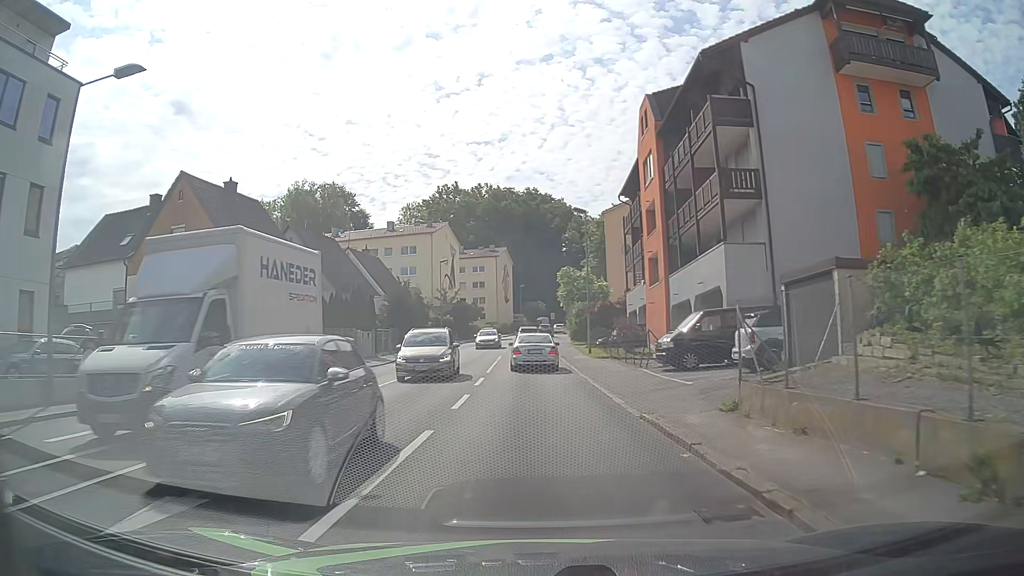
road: tertiary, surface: asphalt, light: Day
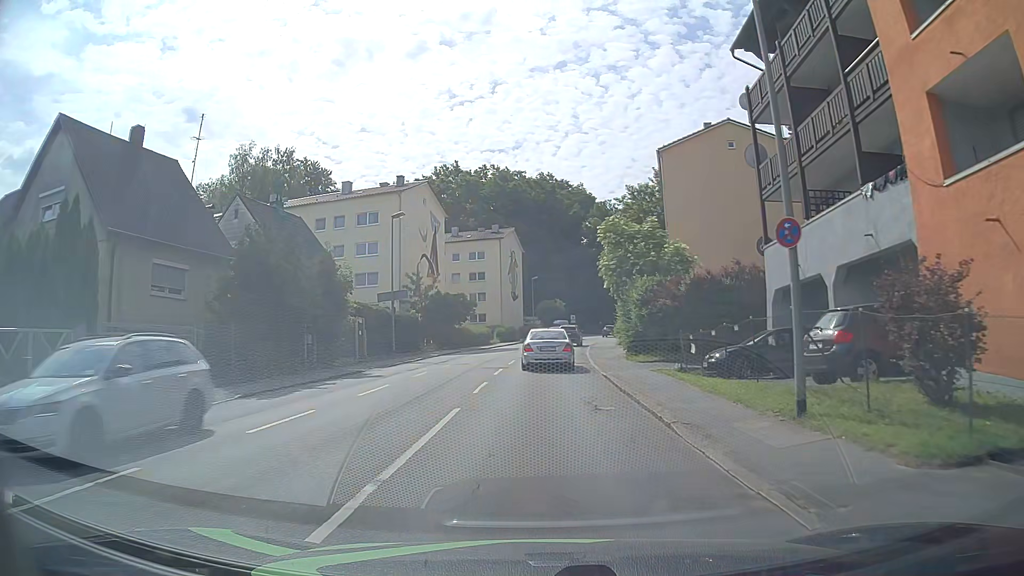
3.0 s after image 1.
(-0.4, +27.9) m; -1°
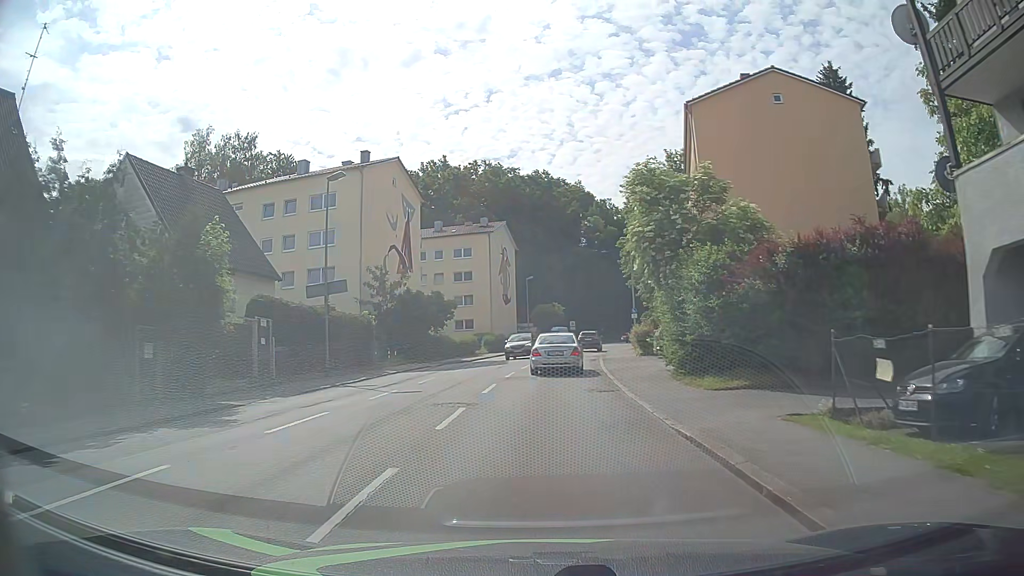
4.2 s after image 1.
(0.0, +11.5) m; +1°
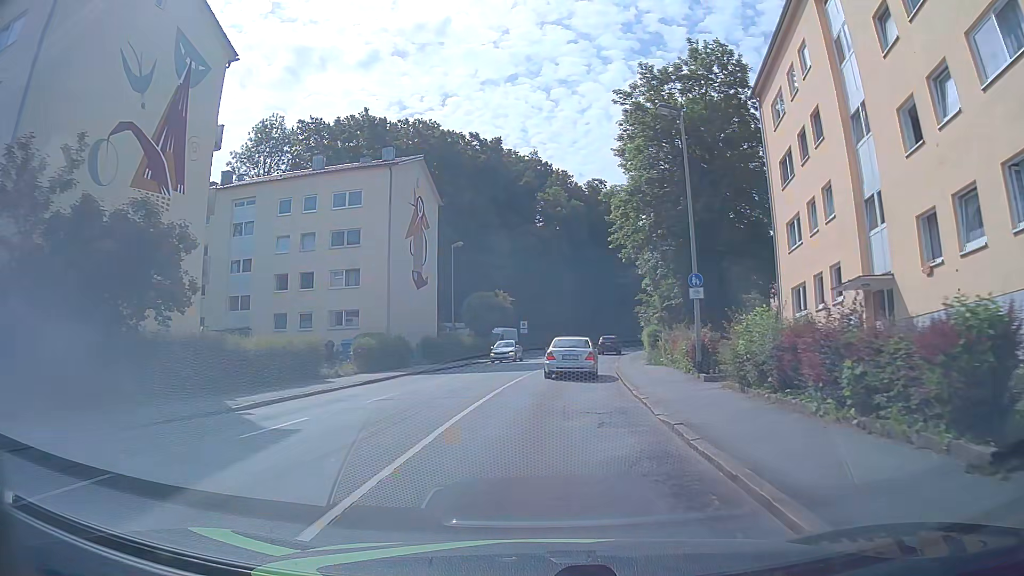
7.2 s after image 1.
(+0.9, +30.8) m; +4°
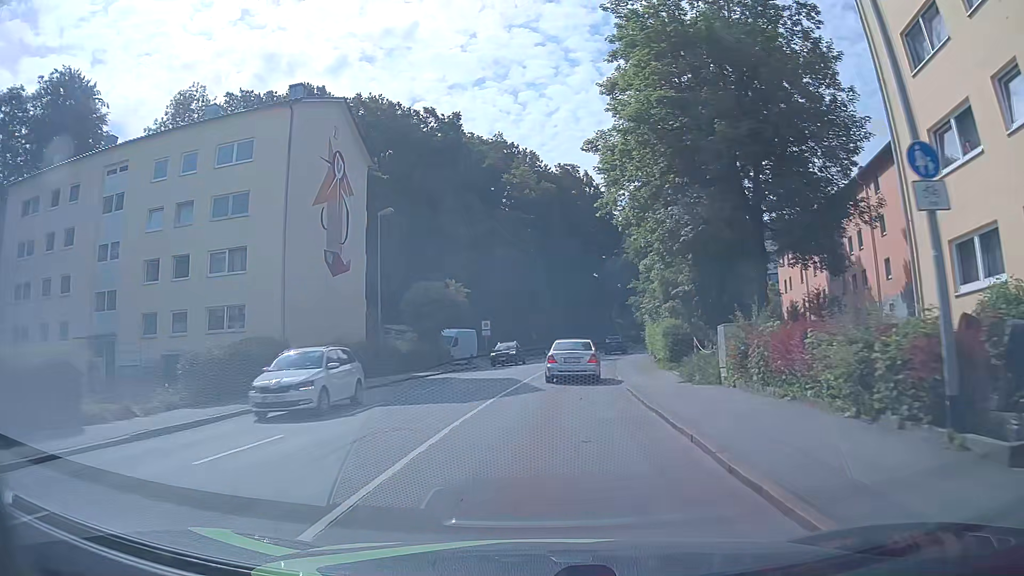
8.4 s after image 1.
(+0.4, +13.6) m; +3°
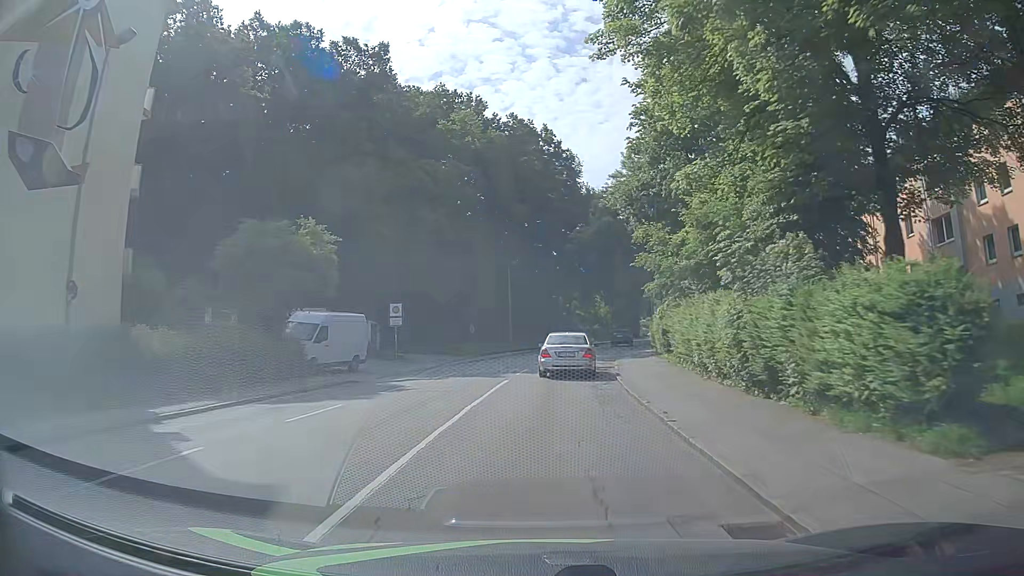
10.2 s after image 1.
(+0.6, +20.7) m; +4°
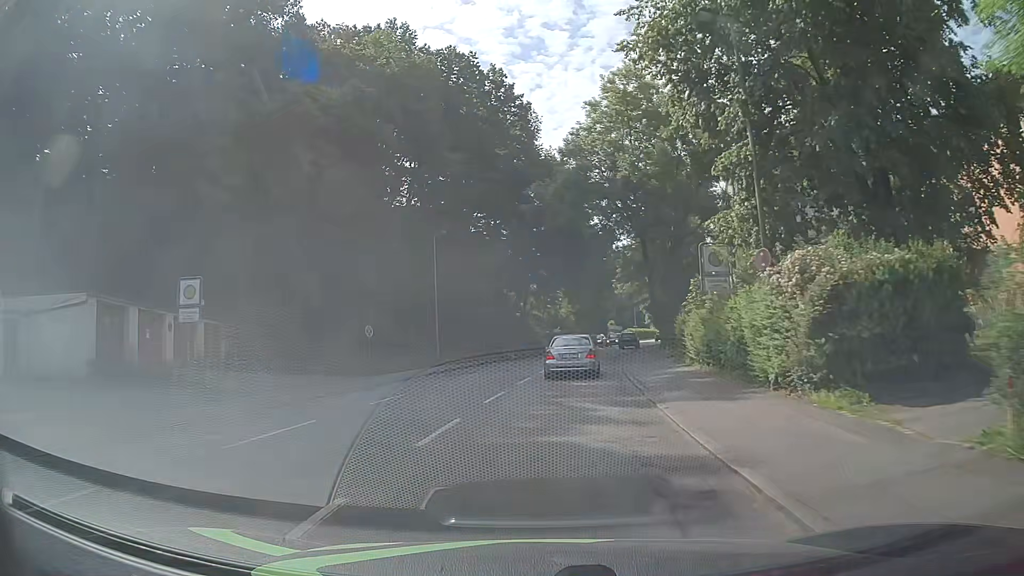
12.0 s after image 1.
(+0.6, +20.7) m; +4°
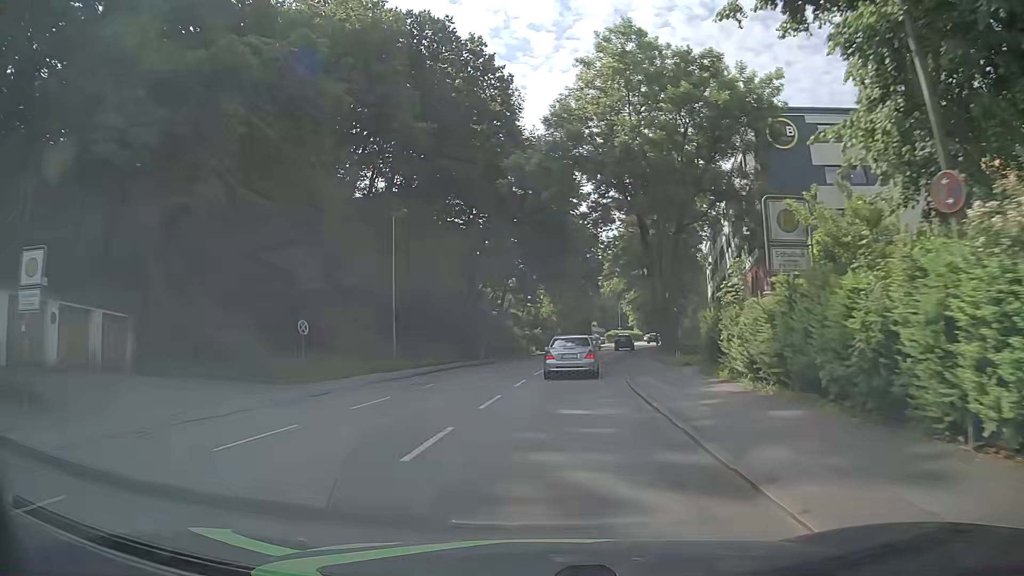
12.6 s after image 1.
(+0.1, +7.0) m; +1°
(0, +10) (+1, +20) (+2, +30) (+4, +40) (+6, +50) (+8, +59) (+10, +69) (+13, +79) (+15, +88) (+18, +98) m
